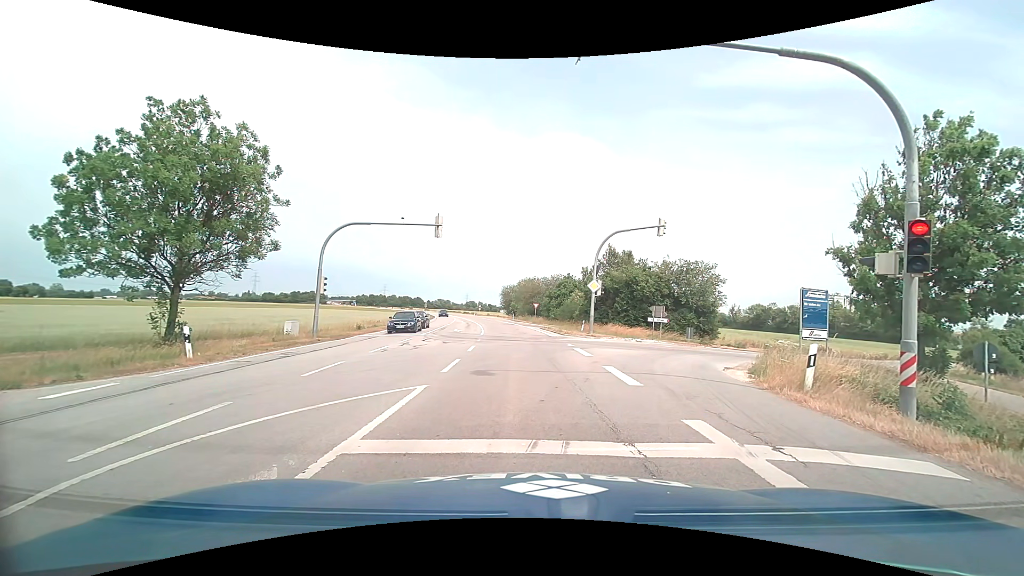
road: primary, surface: asphalt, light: Day
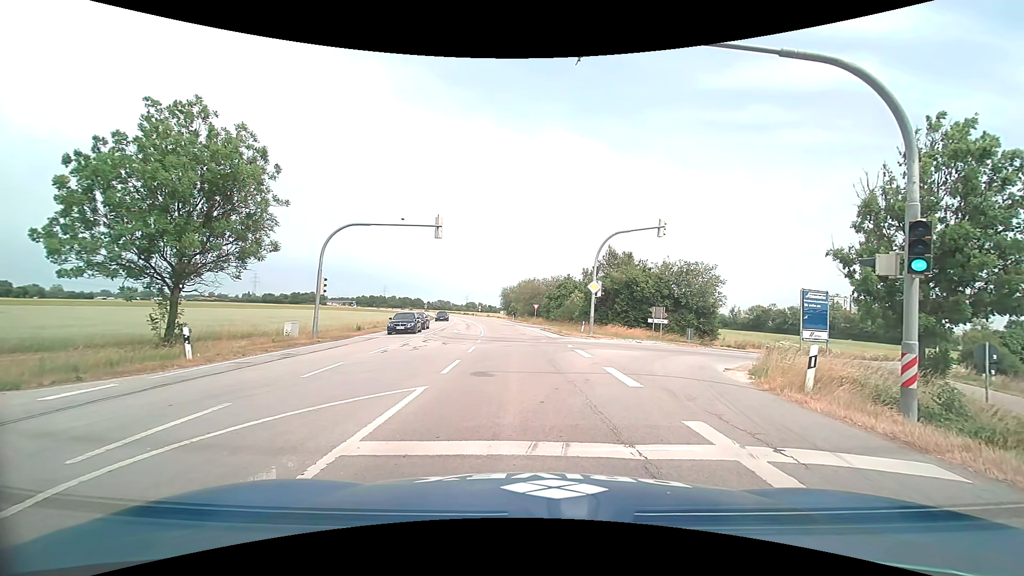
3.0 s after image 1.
(0.0, 0.0) m; 0°
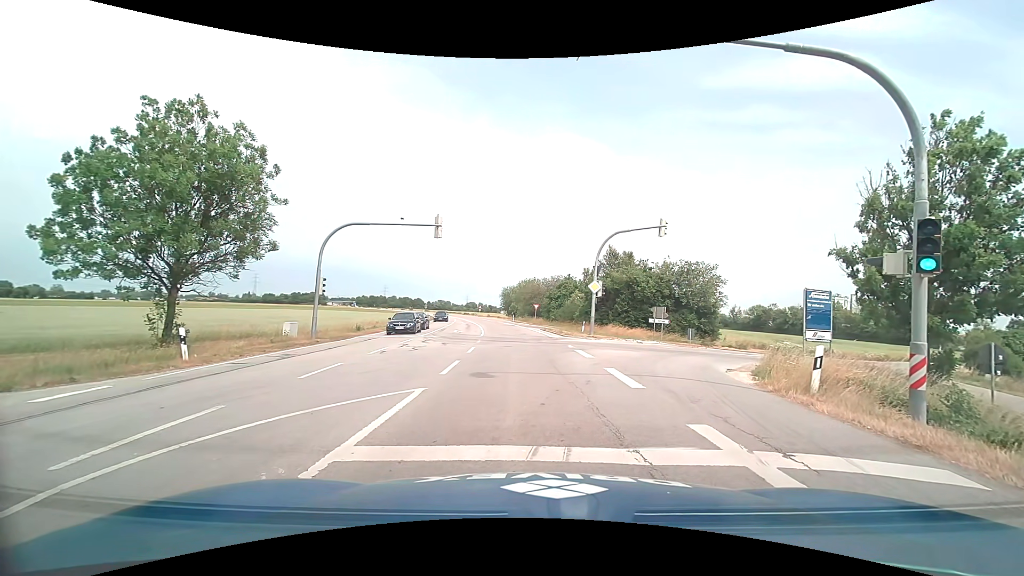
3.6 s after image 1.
(0.0, +0.2) m; 0°
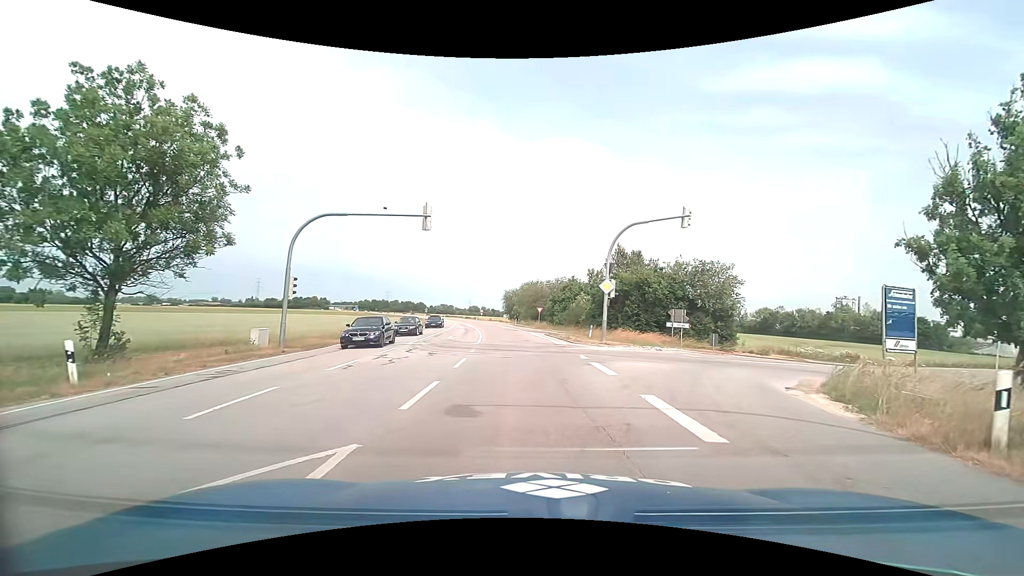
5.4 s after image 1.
(-0.1, +3.9) m; -1°
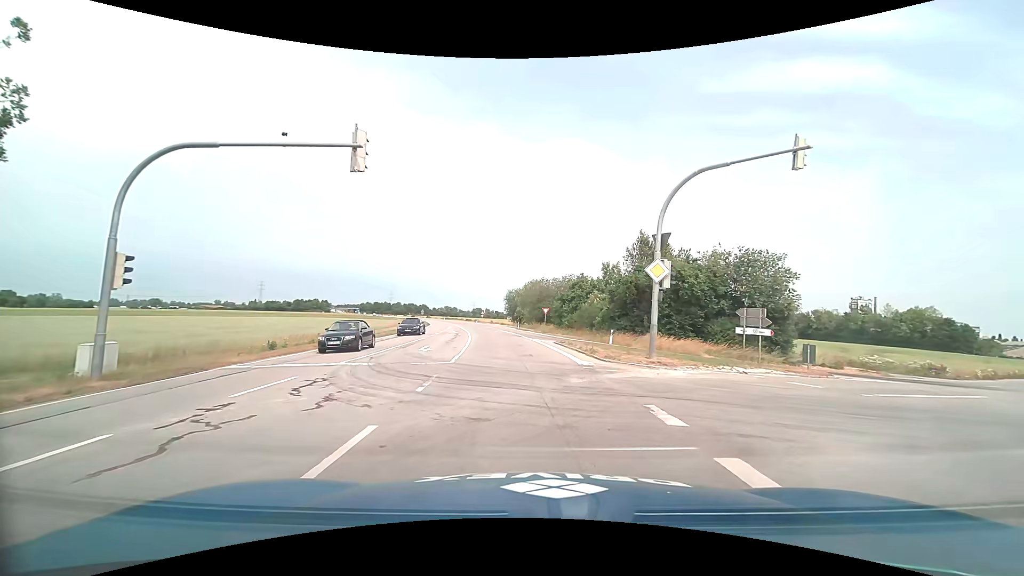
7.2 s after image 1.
(-0.1, +10.0) m; -1°
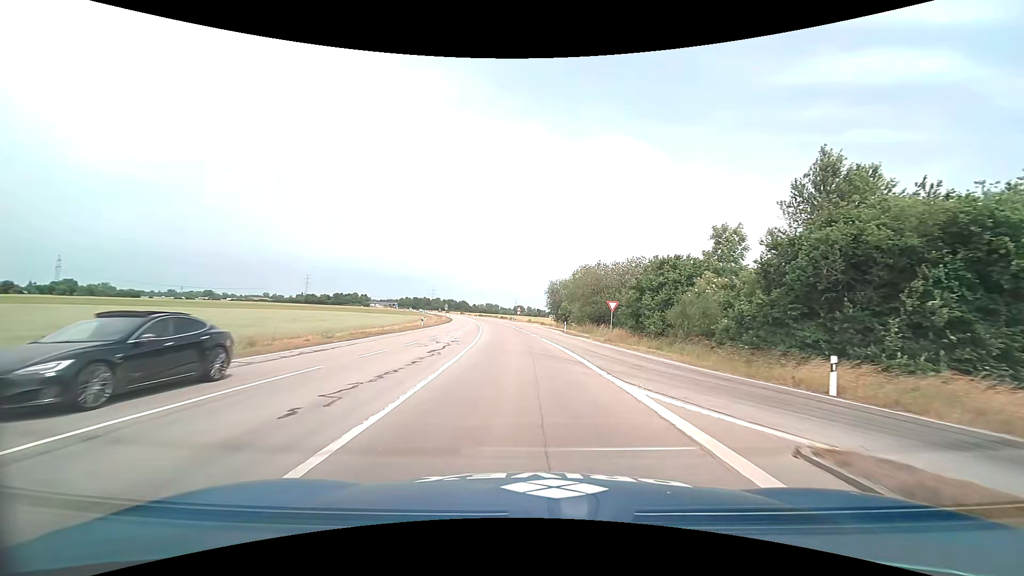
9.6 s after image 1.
(-0.6, +23.4) m; -4°
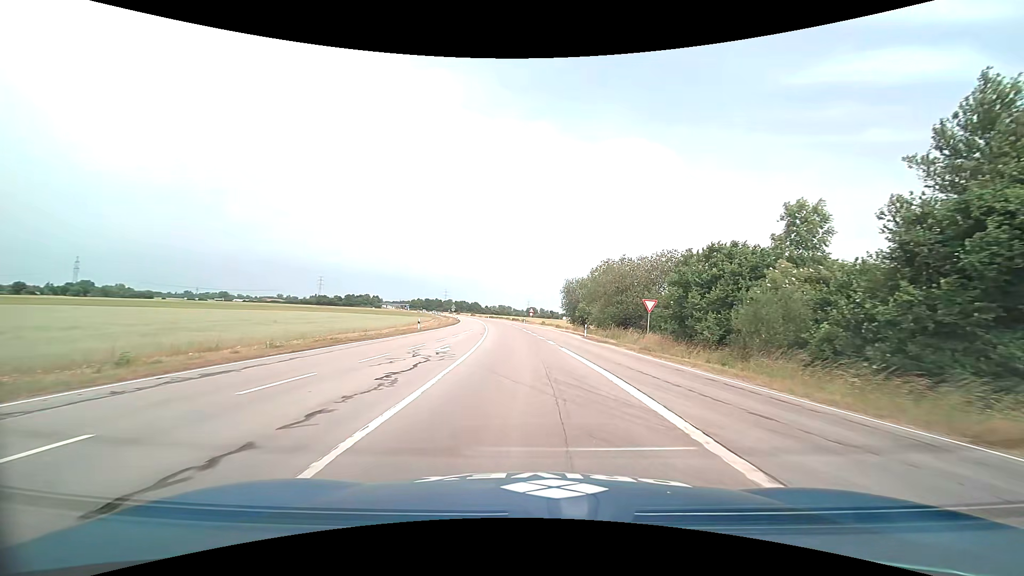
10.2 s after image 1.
(-0.1, +7.5) m; -2°
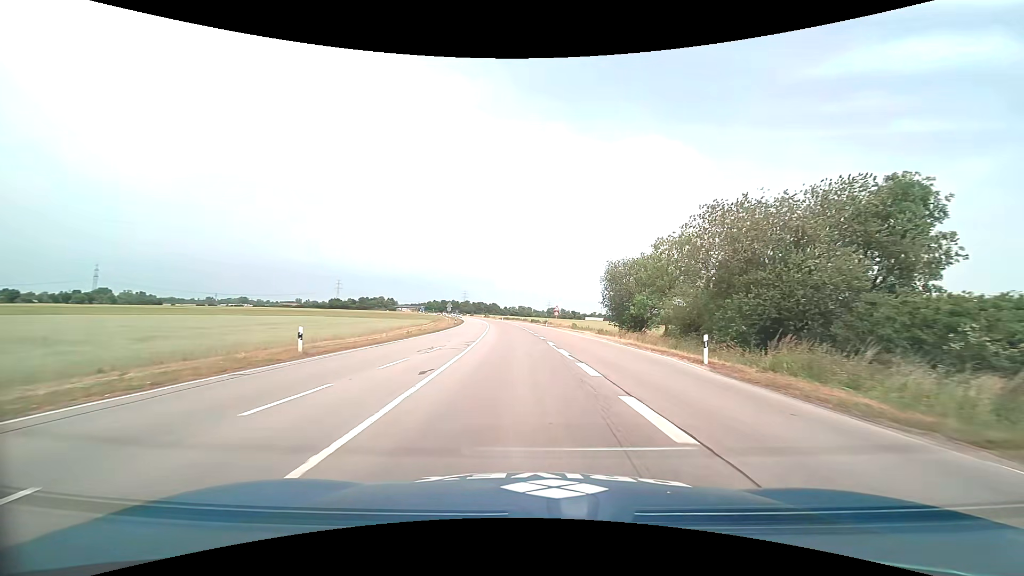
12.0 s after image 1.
(-0.6, +26.3) m; -2°
(0, +10) (0, +20) (-1, +30) (-1, +40) (-2, +50) (-3, +60) (-4, +70) (-5, +80) (-6, +90) (-7, +100) m
